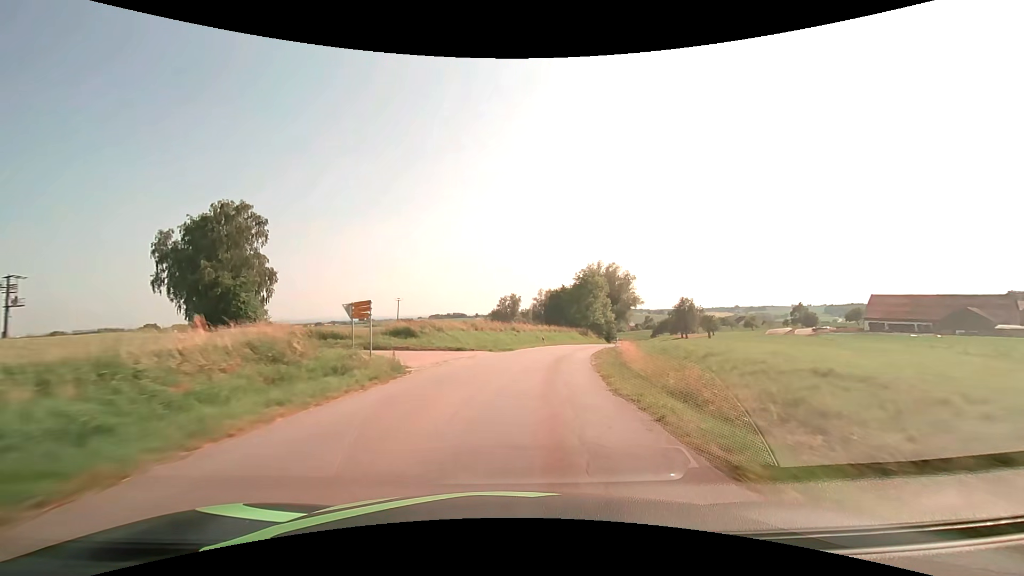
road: tertiary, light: Day
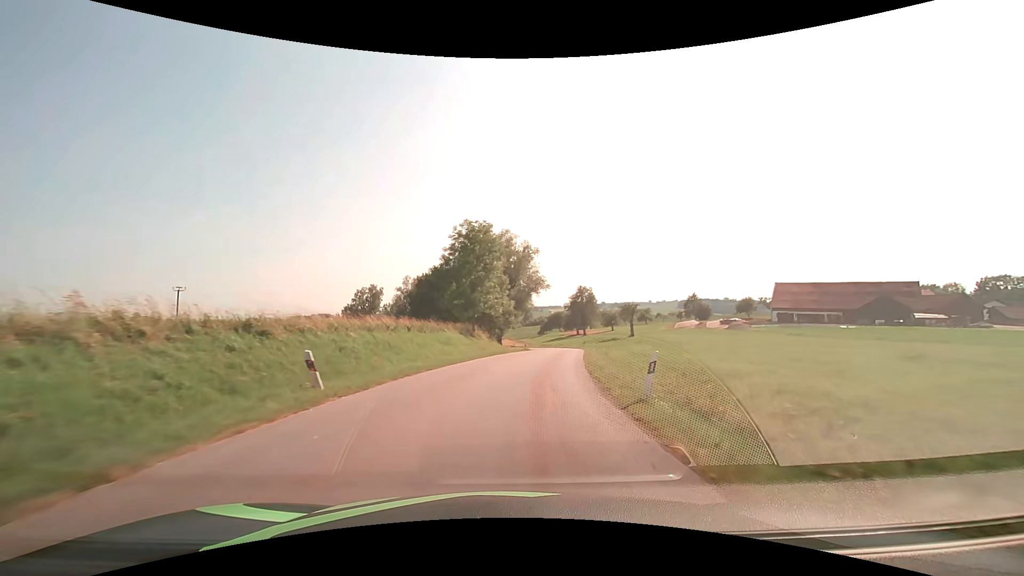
(+4.8, +37.5) m; +14°
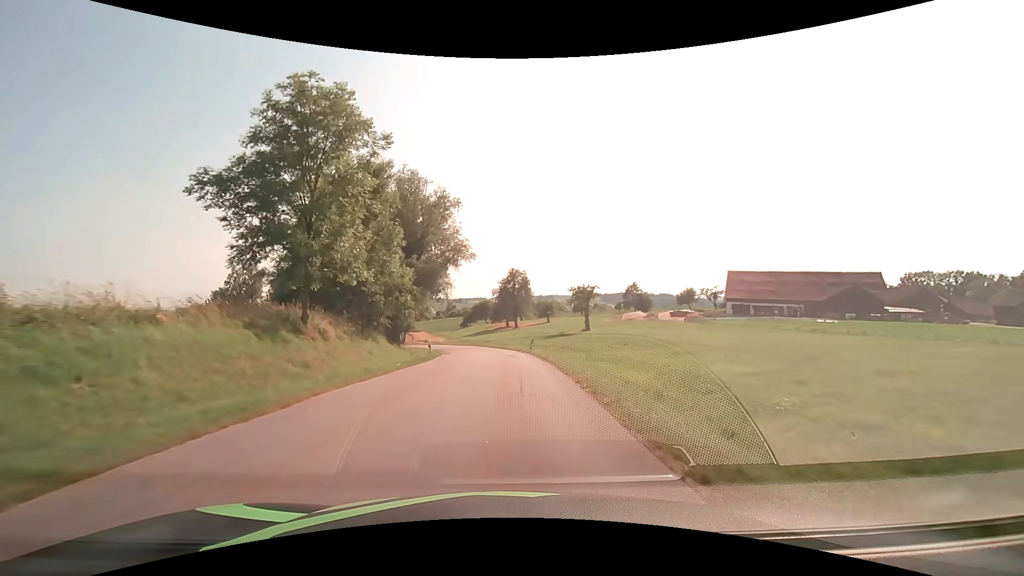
(+2.1, +25.7) m; +9°
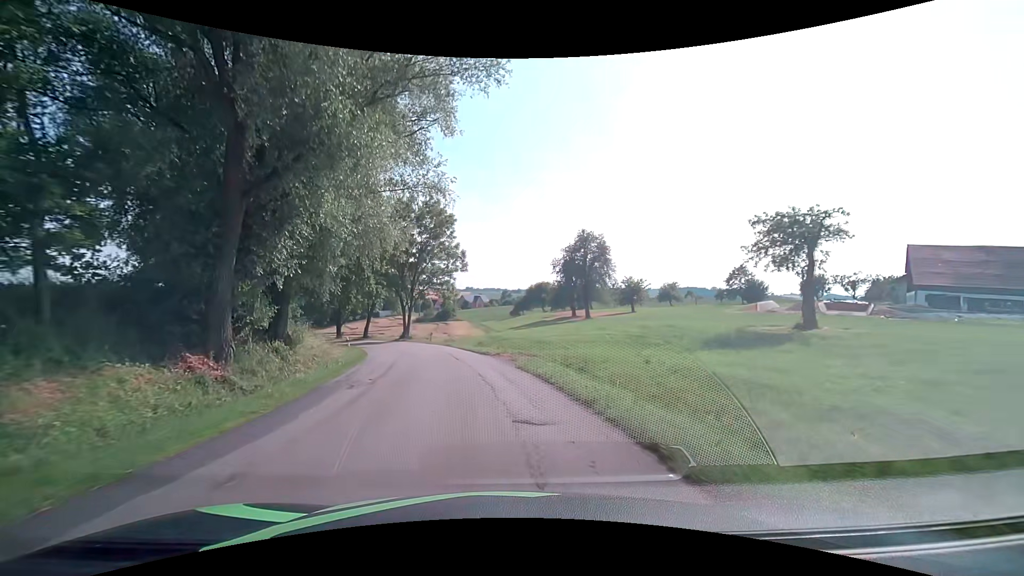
(-1.0, +38.0) m; -7°
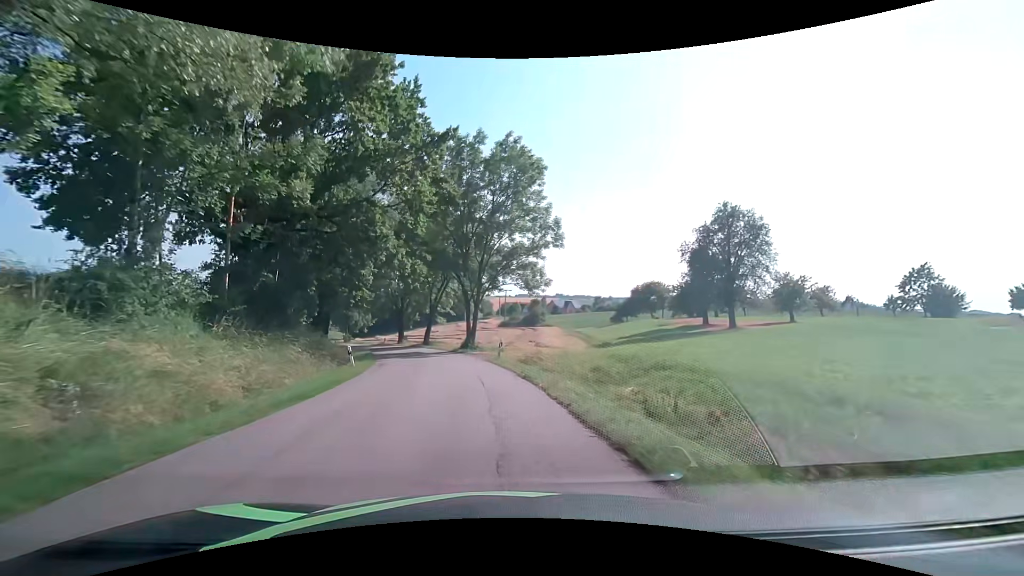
(-1.7, +20.4) m; -10°
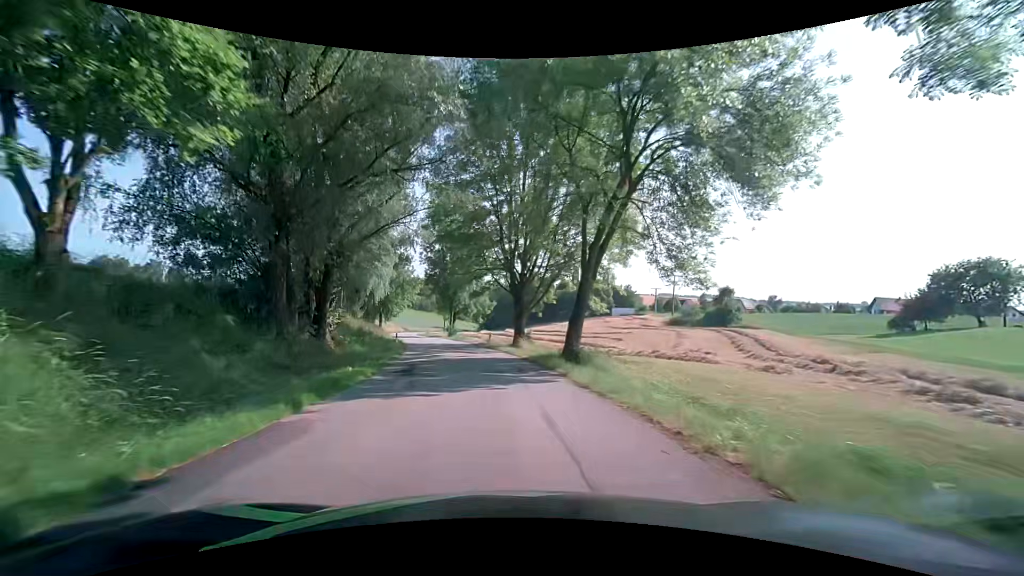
(-5.8, +36.1) m; -16°
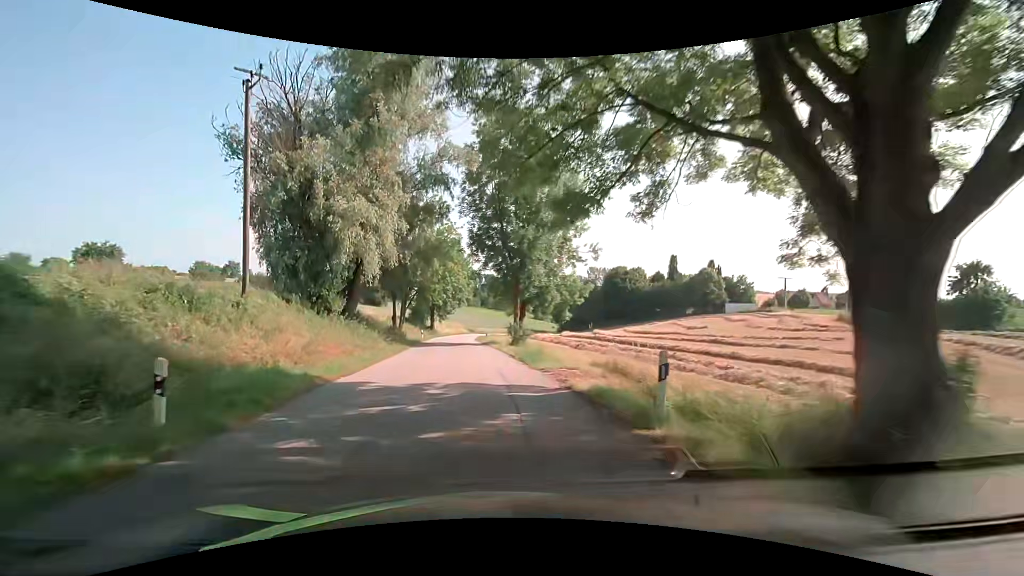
(-2.1, +29.9) m; -10°
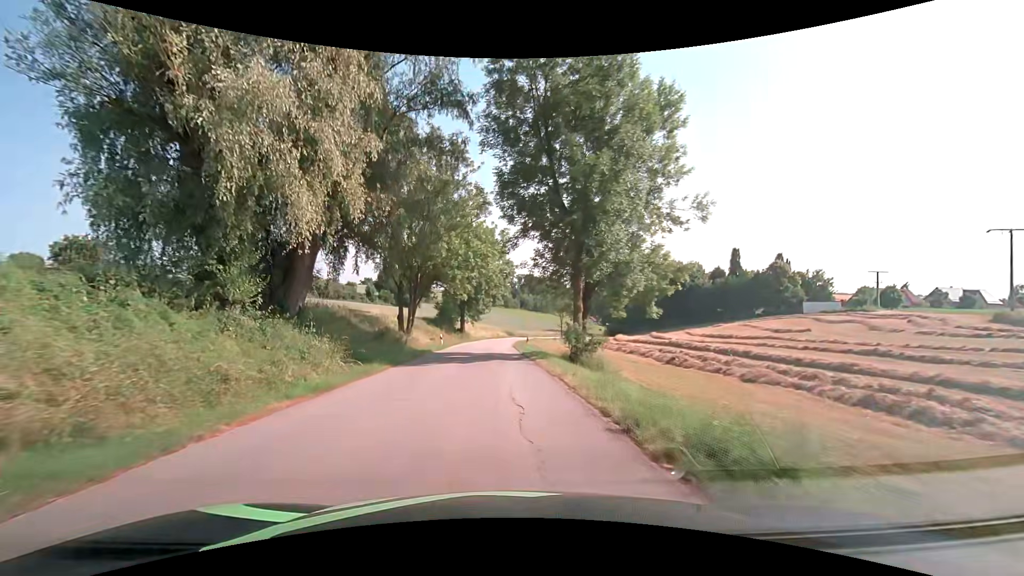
(-0.4, +15.1) m; -3°
(0, +10) (-1, +20) (-1, +30) (-1, +40) (-1, +50) (-1, +60) (-1, +70) (0, +80) (+1, +90) (+3, +100) m
